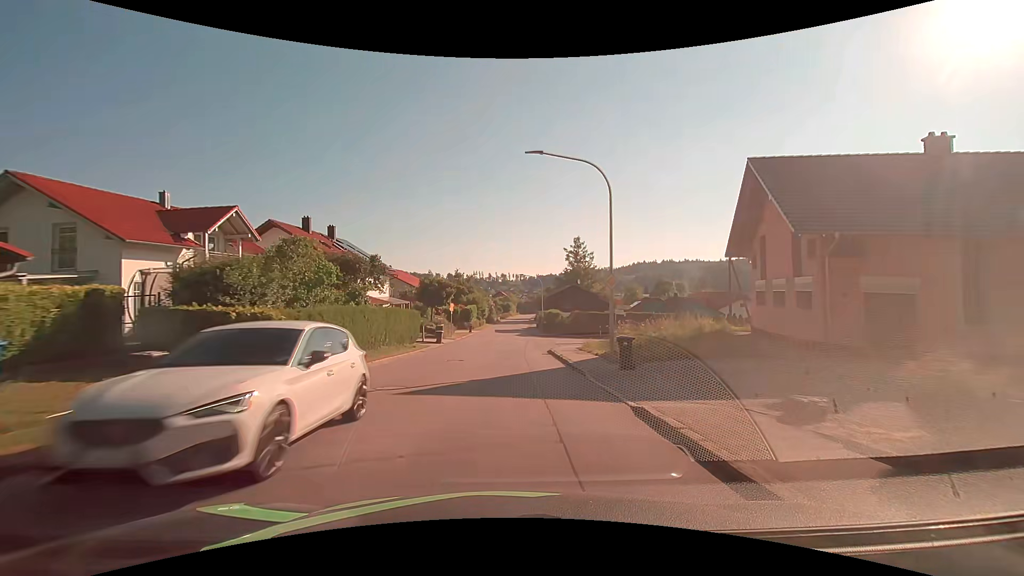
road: tertiary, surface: asphalt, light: Day
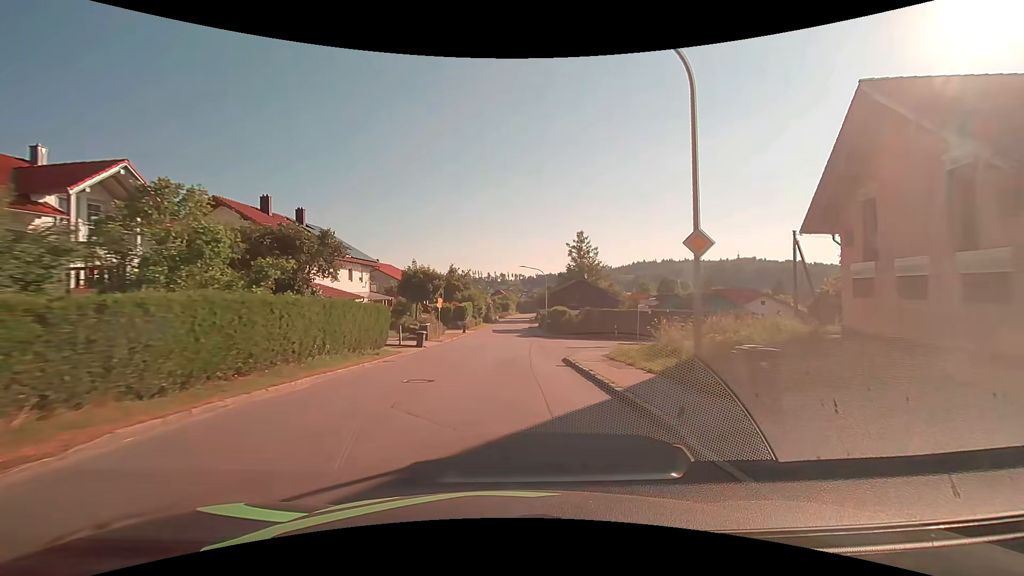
(+0.1, +7.8) m; 0°
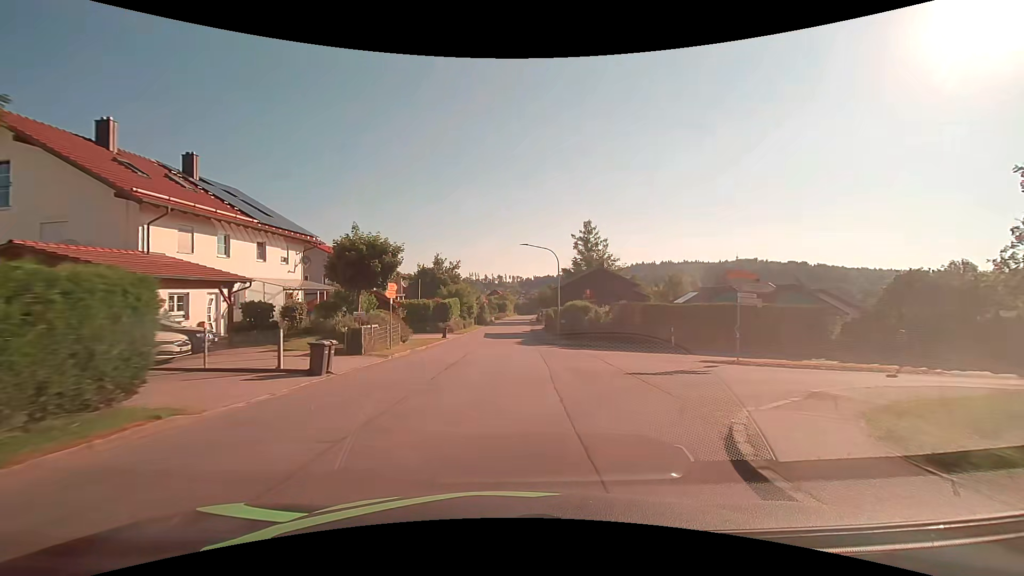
(+0.1, +15.6) m; 0°
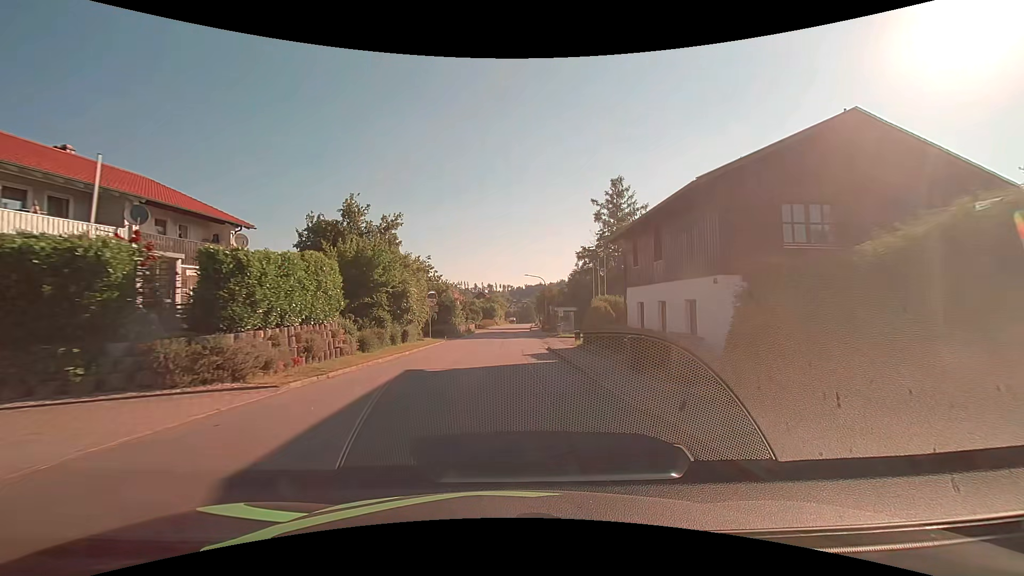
(+0.3, +38.8) m; +1°
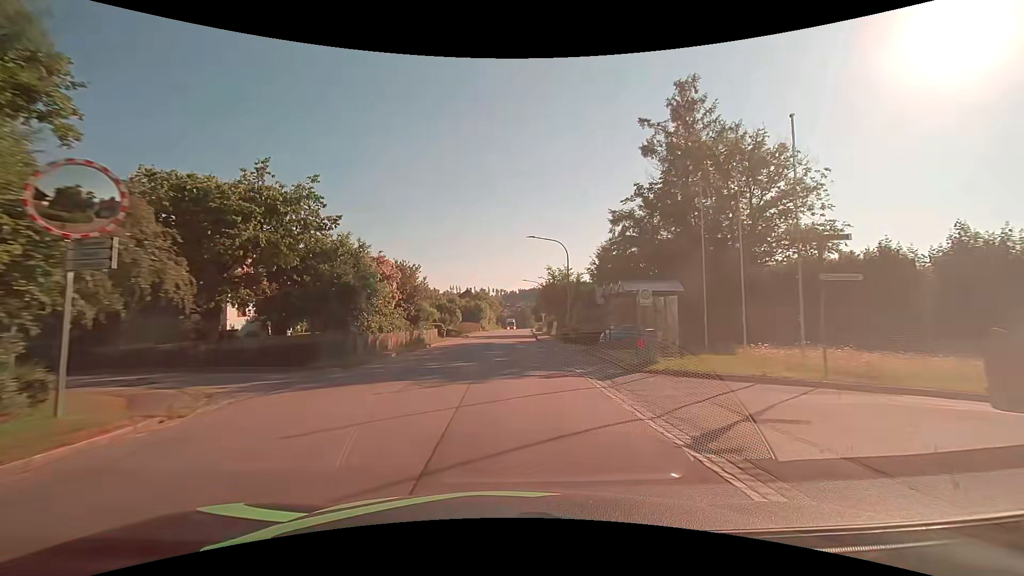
(+0.2, +31.1) m; +1°
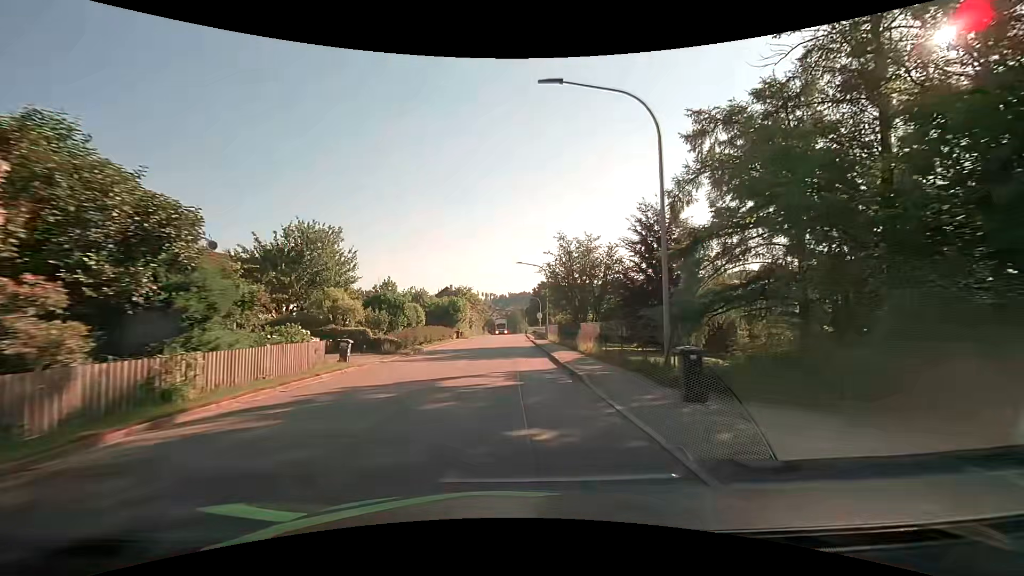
(+0.3, +23.3) m; +2°
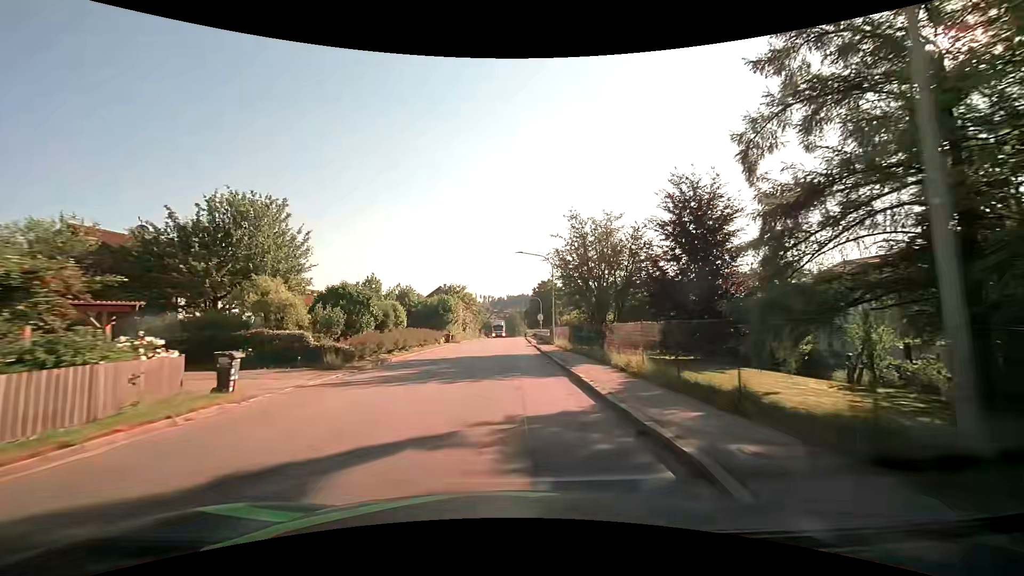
(0.0, +7.8) m; 0°
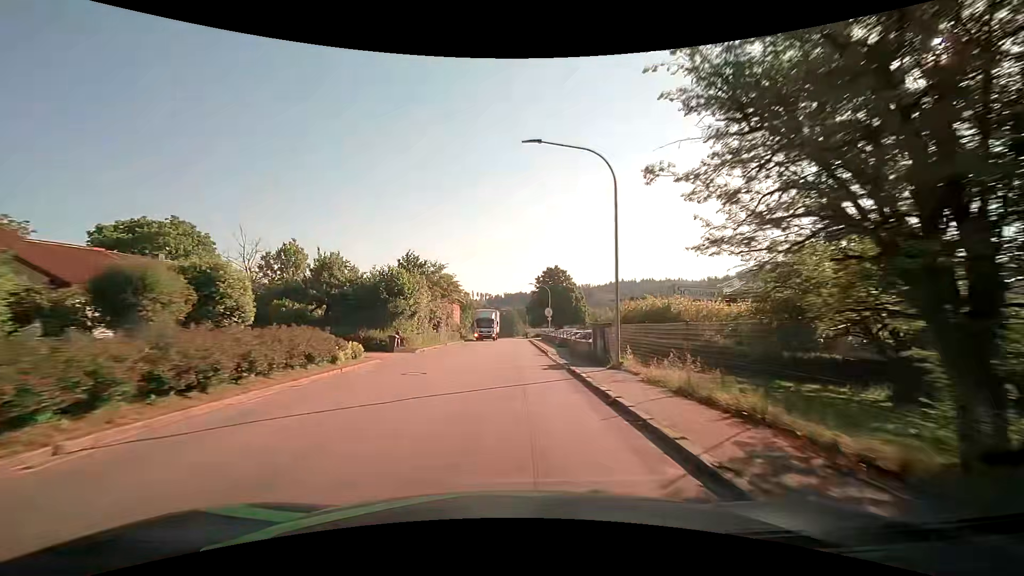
(+0.1, +23.2) m; +1°
(0, +10) (0, +20) (0, +30) (0, +40) (0, +50) (+1, +60) (+1, +70) (+1, +80) (0, +90) (0, +100) m
